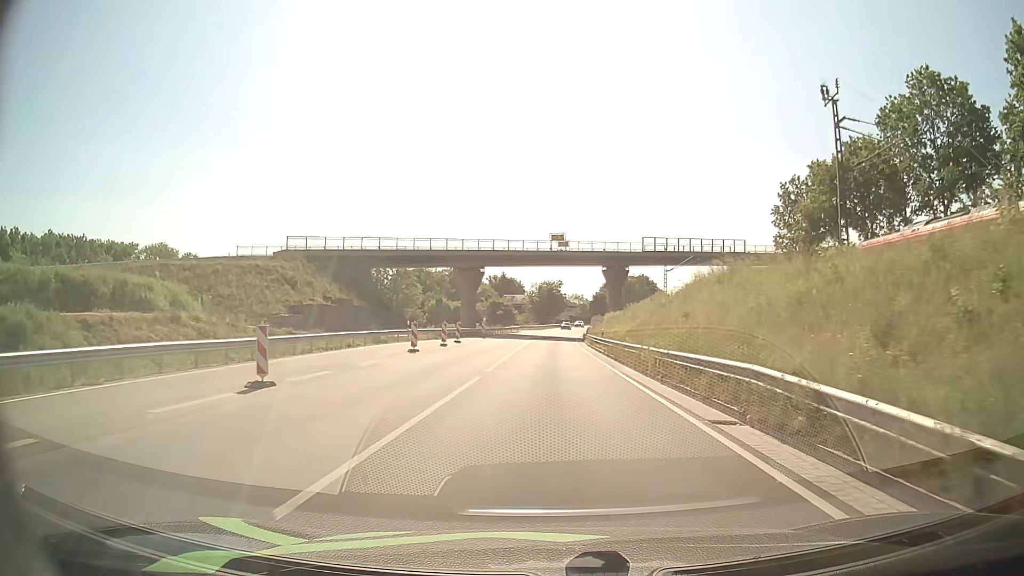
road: primary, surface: asphalt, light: Day
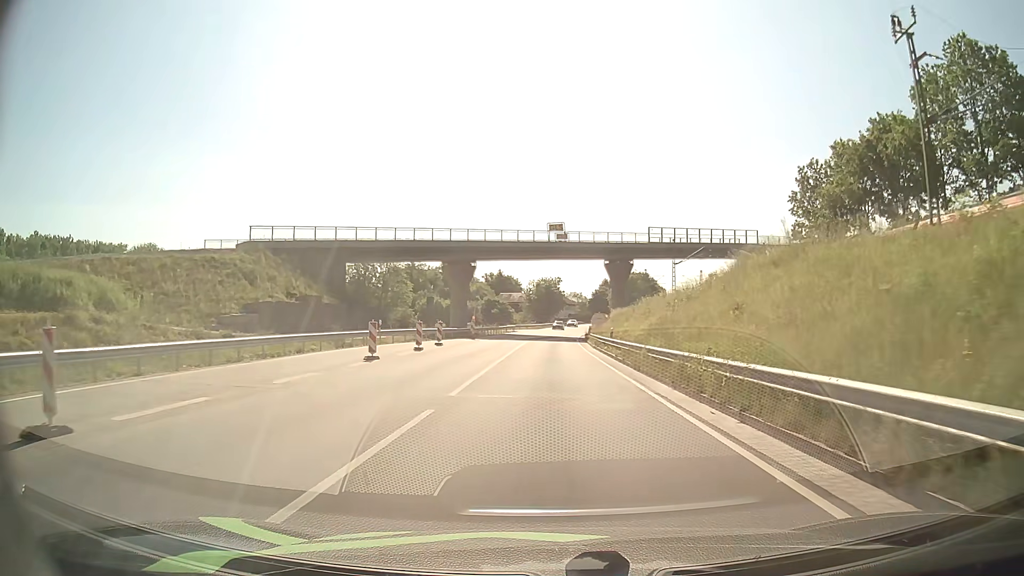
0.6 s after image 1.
(0.0, +7.1) m; 0°
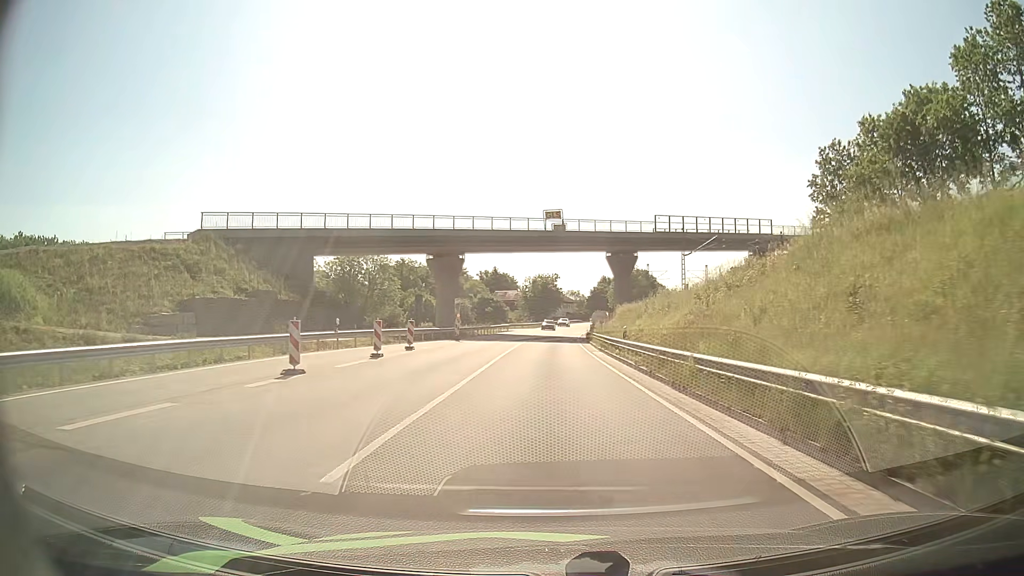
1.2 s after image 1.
(0.0, +7.3) m; 0°
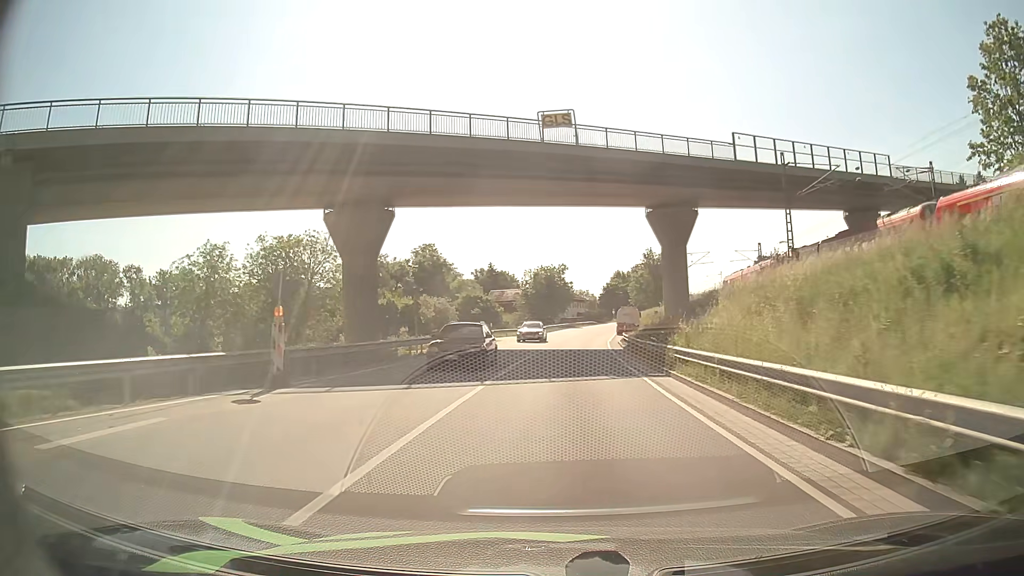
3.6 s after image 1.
(+0.1, +31.0) m; 0°
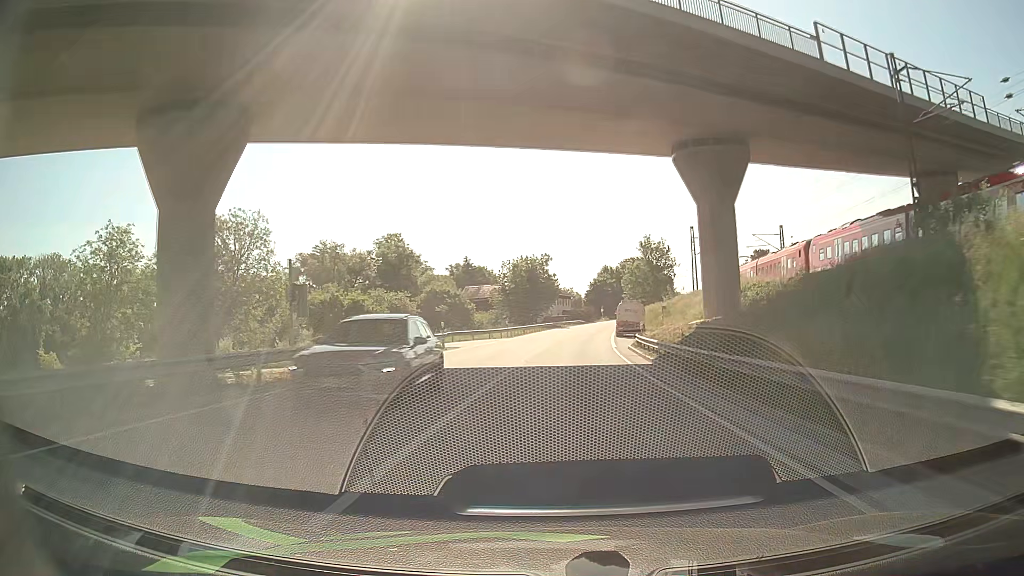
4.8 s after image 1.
(0.0, +16.5) m; +1°
(0, +10) (+1, +20) (+1, +30) (+2, +40) (+3, +50) (+4, +60) (+5, +70) (+6, +80) (+7, +90) (+9, +100) m
